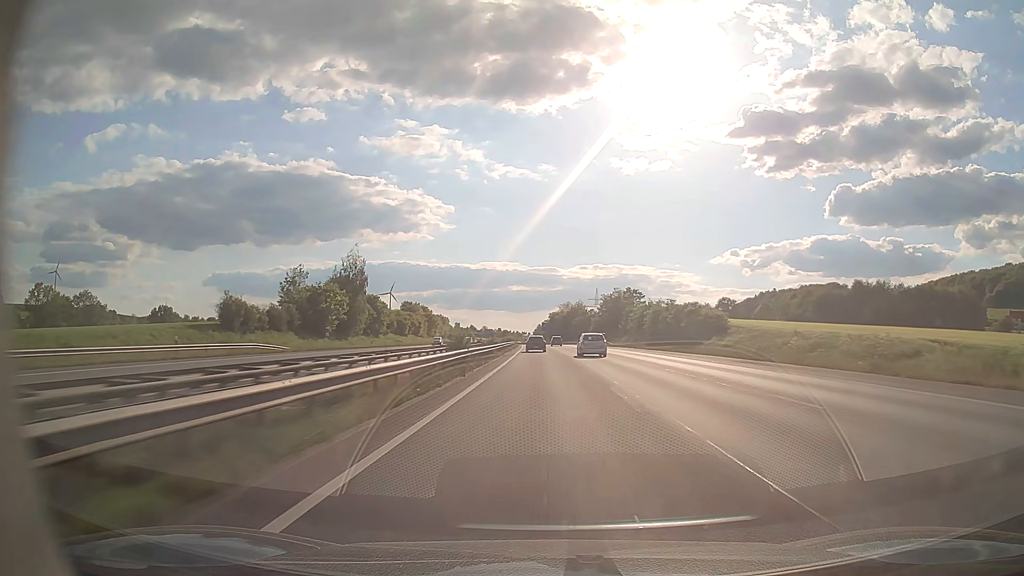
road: motorway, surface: asphalt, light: Day
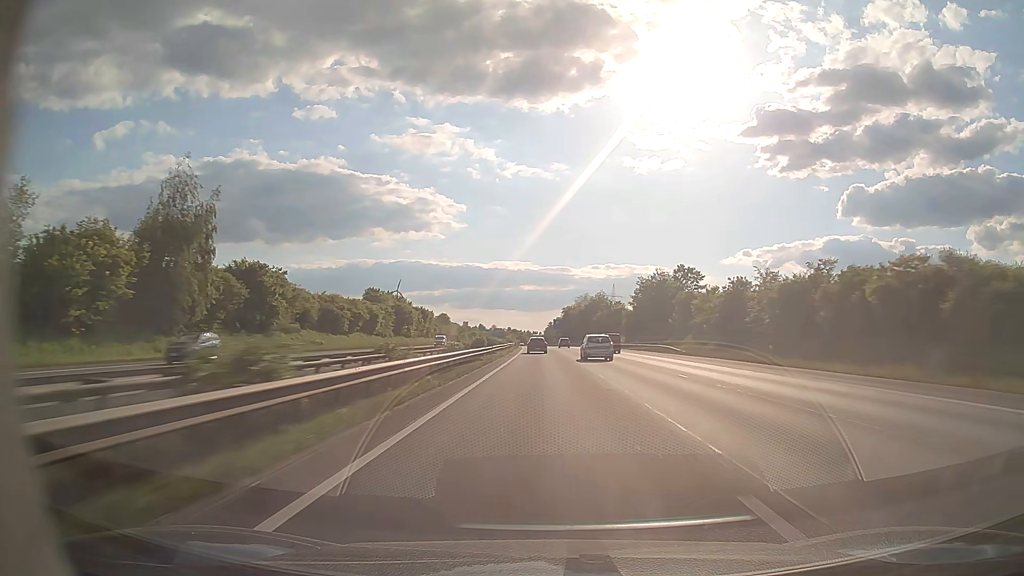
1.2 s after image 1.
(-0.4, +48.7) m; -1°
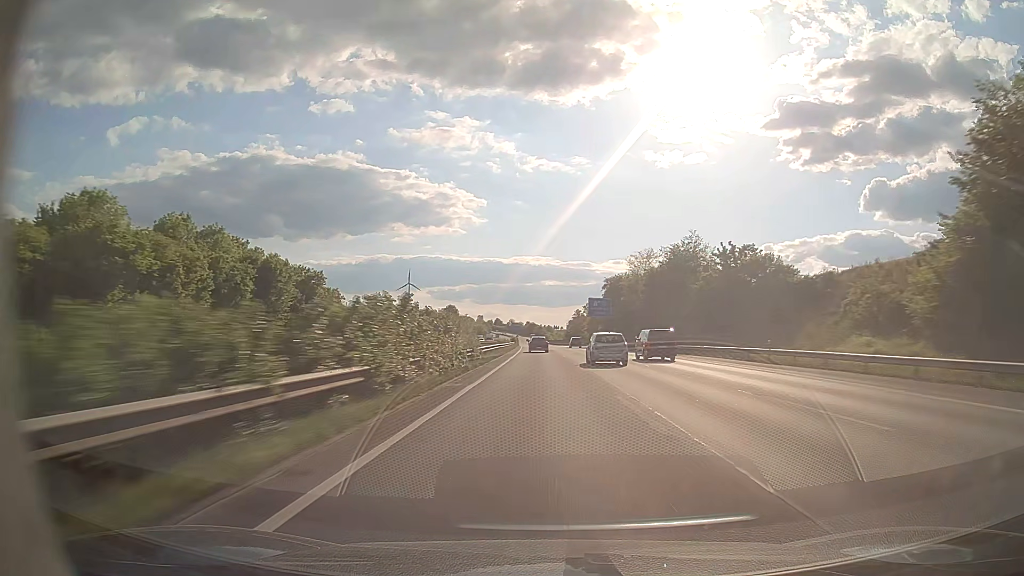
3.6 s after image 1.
(-1.6, +97.9) m; -2°
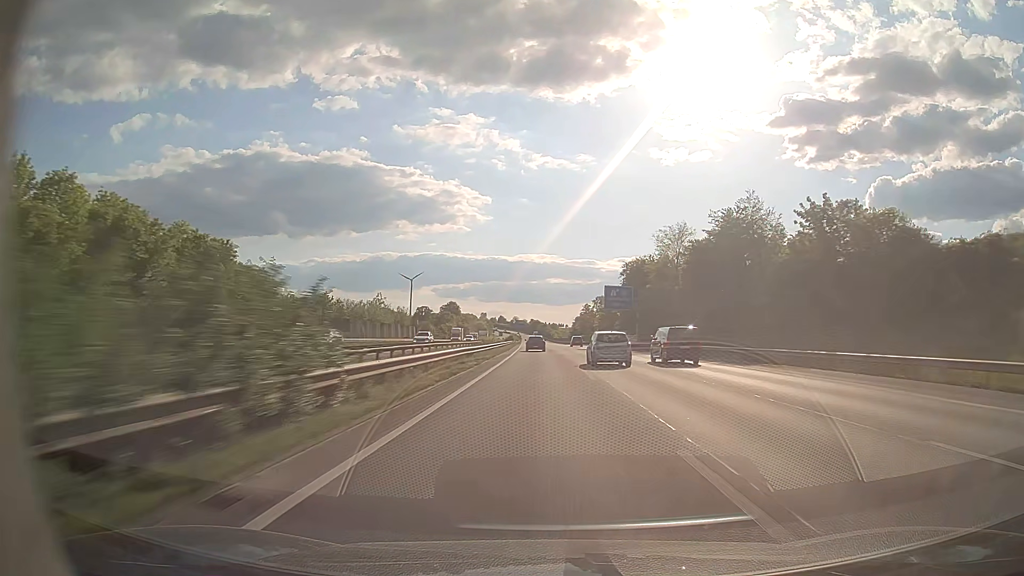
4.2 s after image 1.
(-0.1, +24.6) m; 0°
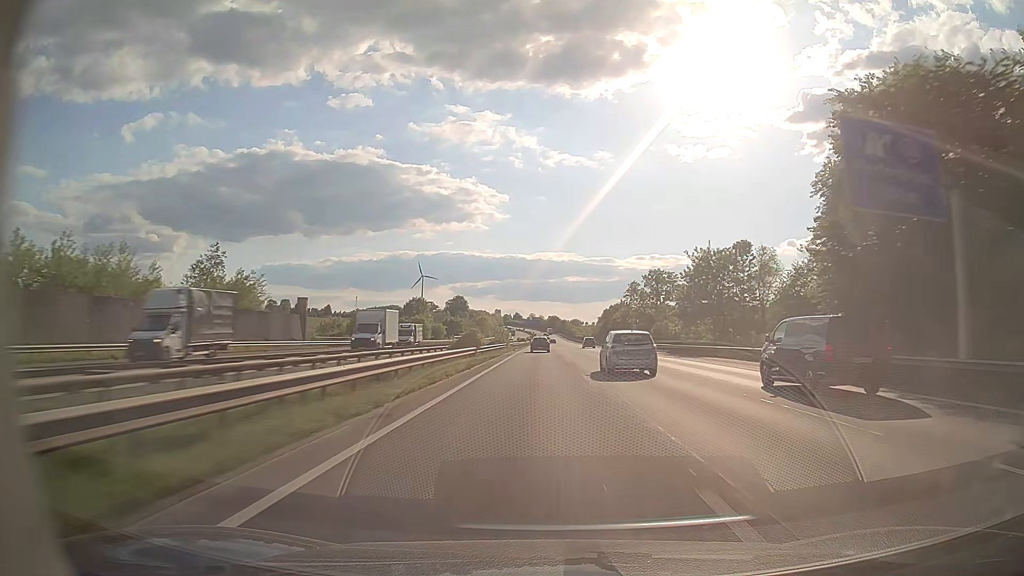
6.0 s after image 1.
(-0.9, +74.3) m; -1°
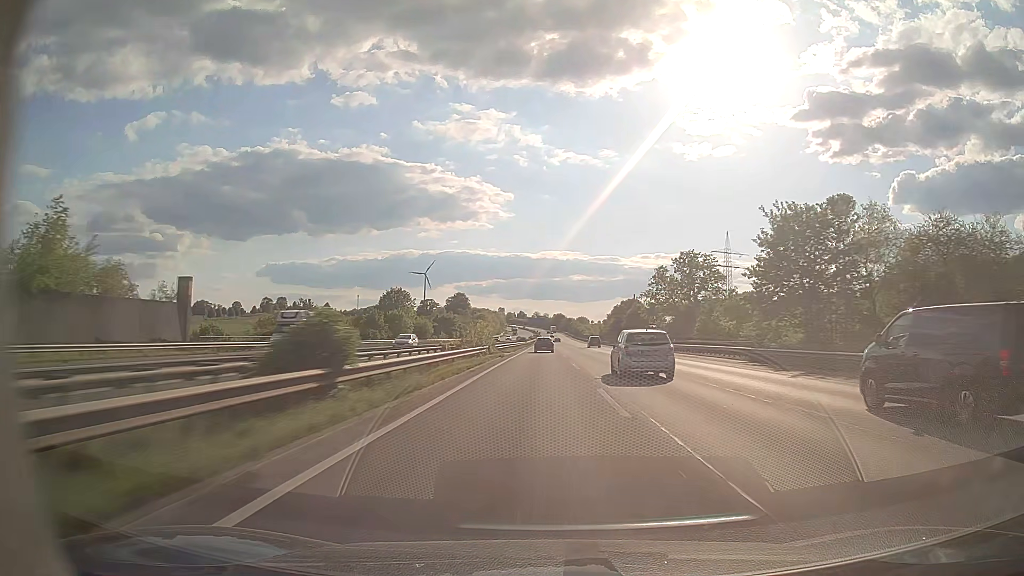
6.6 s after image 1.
(-0.1, +24.9) m; 0°
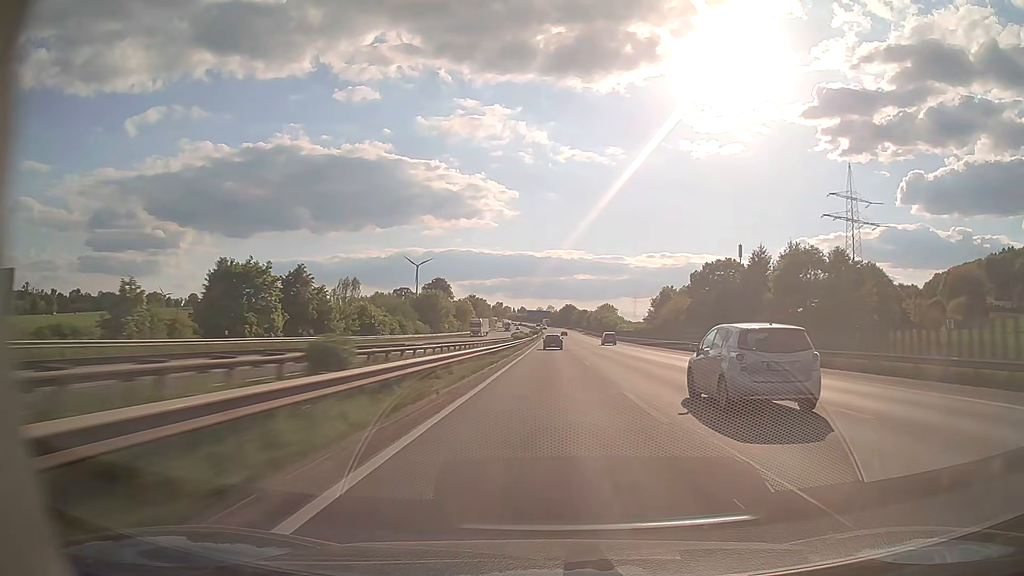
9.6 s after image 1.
(-0.9, +125.2) m; 0°
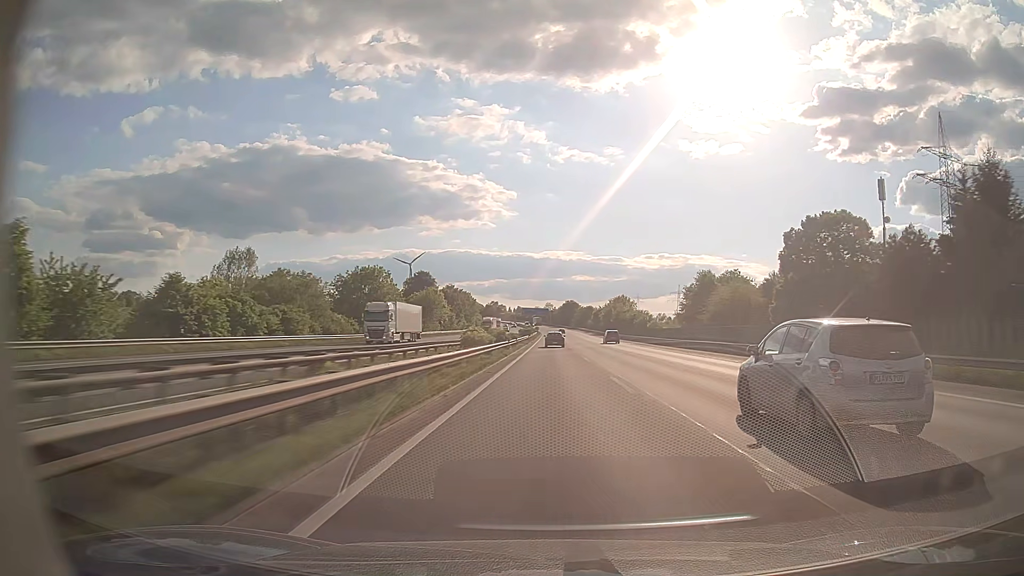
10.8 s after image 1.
(+0.1, +50.3) m; 0°
(0, +10) (0, +20) (0, +30) (0, +40) (0, +50) (0, +60) (0, +70) (0, +80) (0, +90) (0, +100) m
